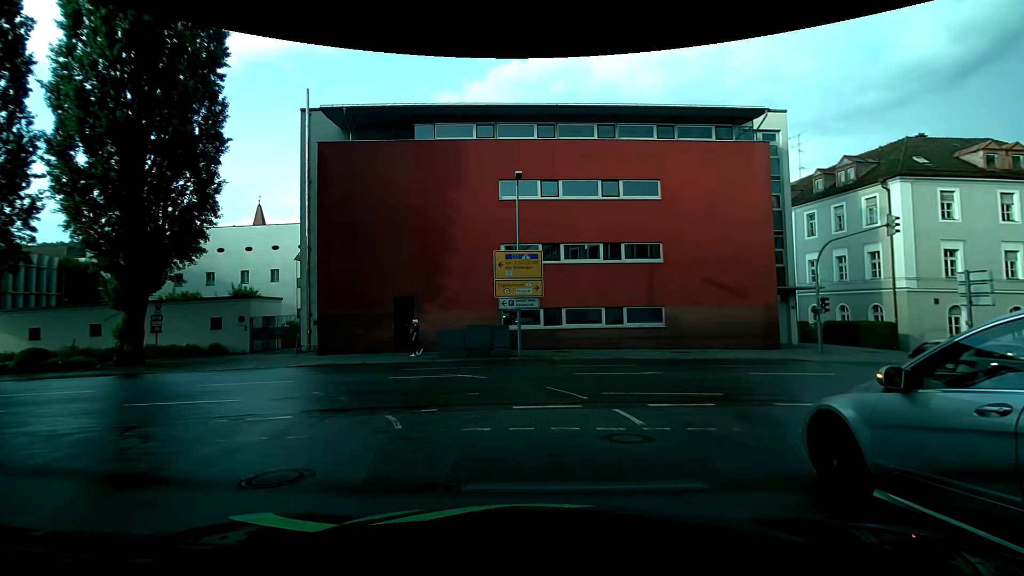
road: tertiary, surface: asphalt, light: Day
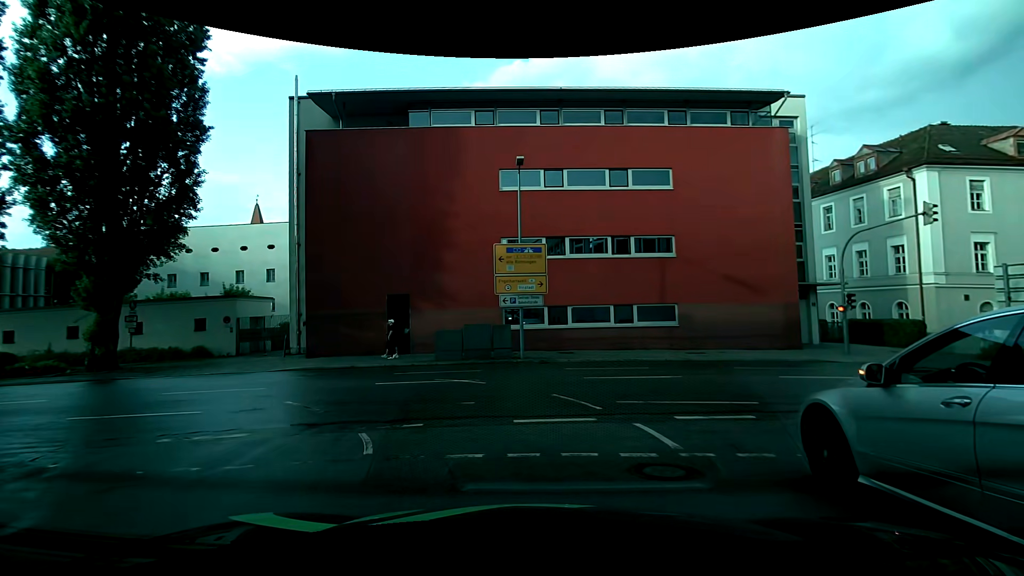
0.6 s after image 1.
(0.0, +1.8) m; 0°
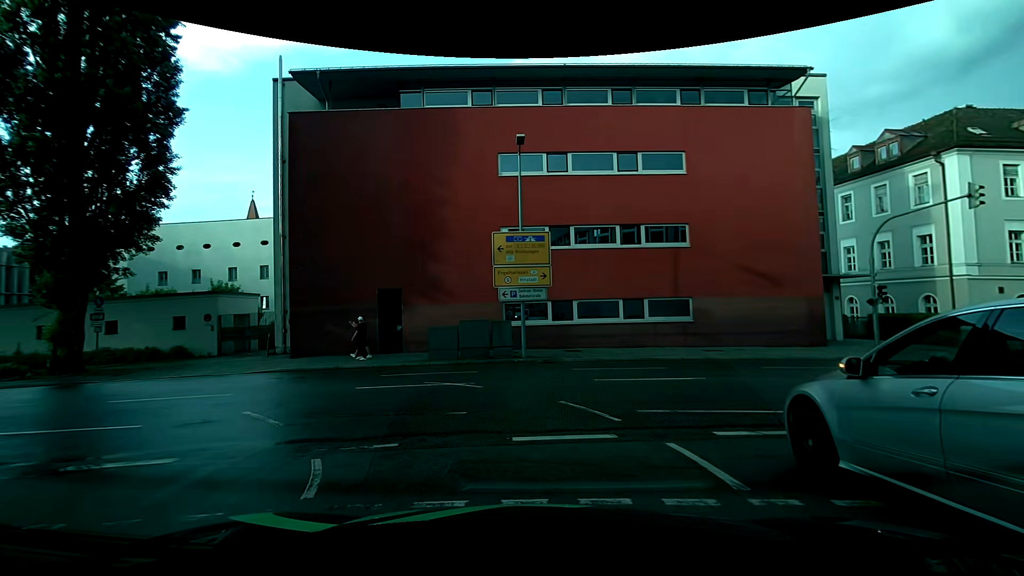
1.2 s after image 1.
(0.0, +1.9) m; +1°
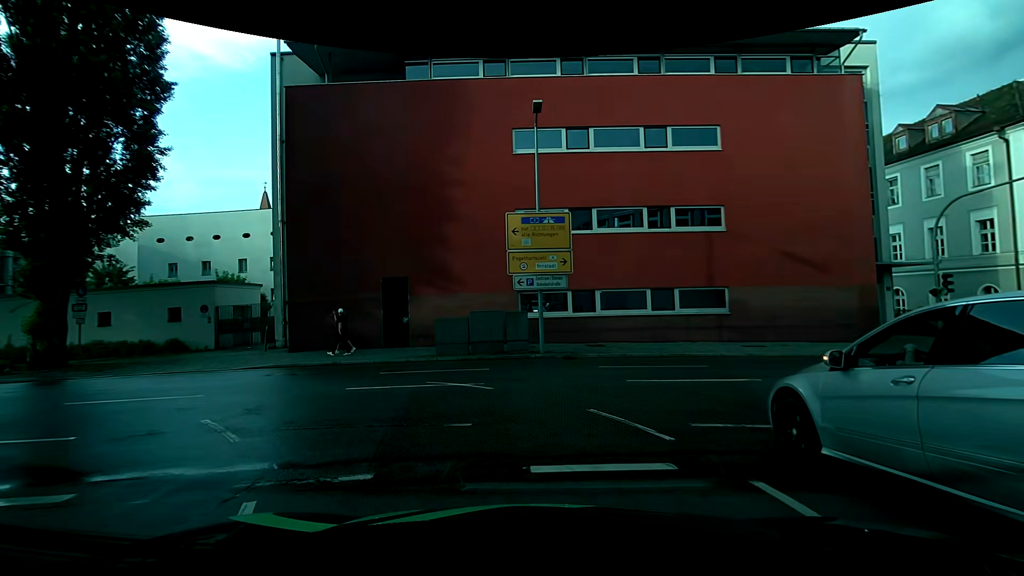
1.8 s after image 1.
(-0.1, +2.0) m; -3°
